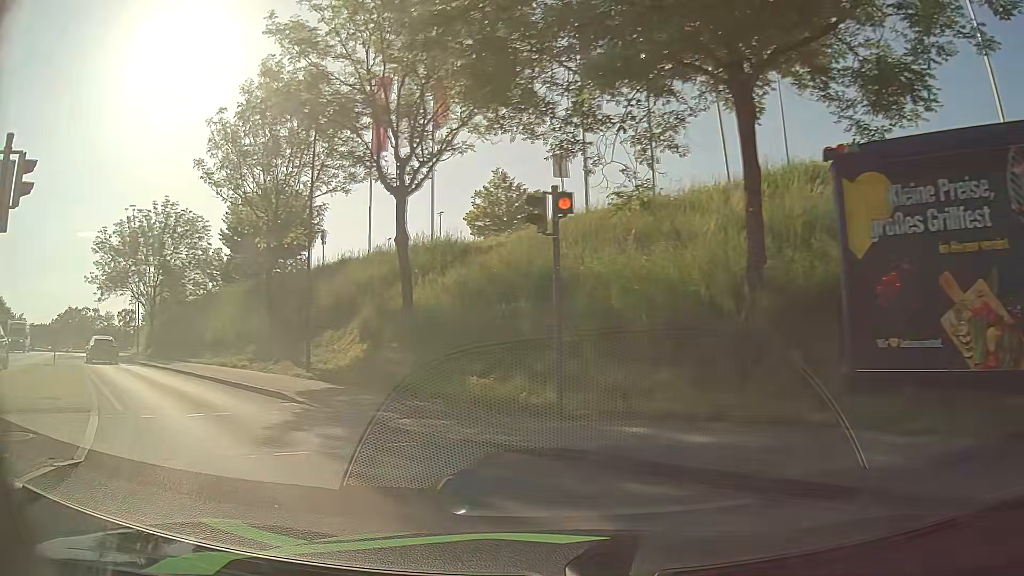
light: Day
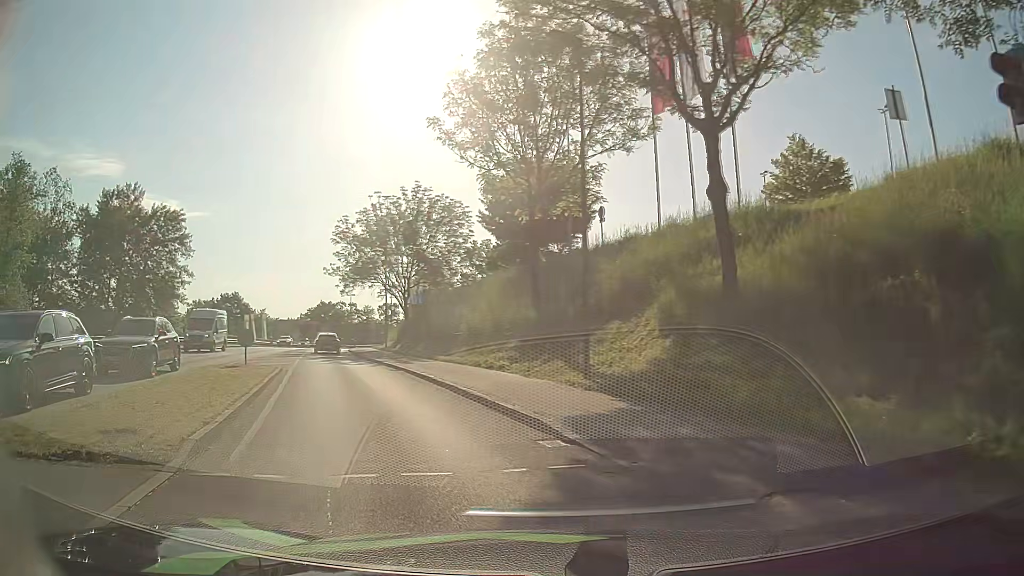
(-1.2, +5.5) m; -24°
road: tertiary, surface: asphalt
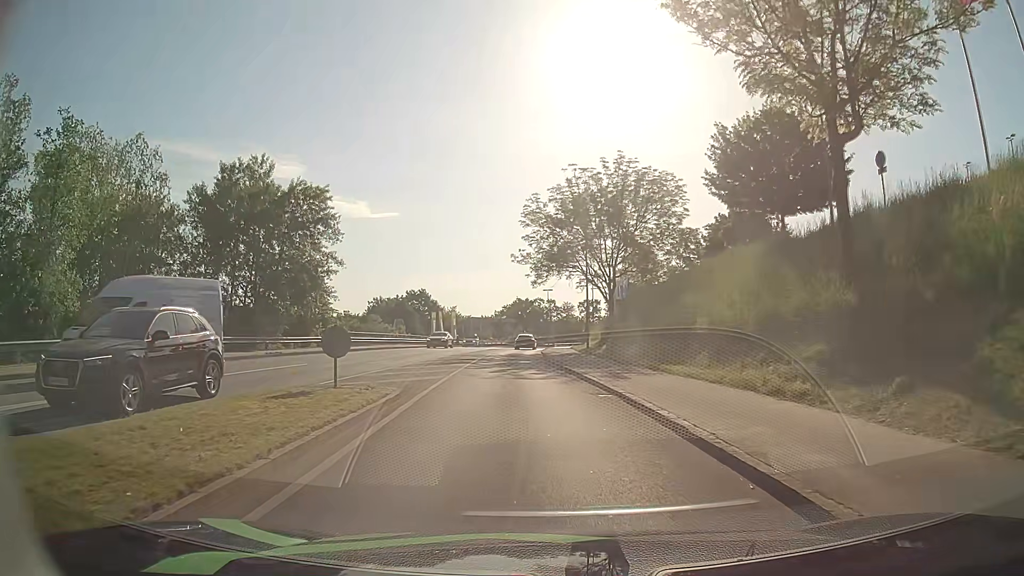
(-1.8, +9.8) m; -16°
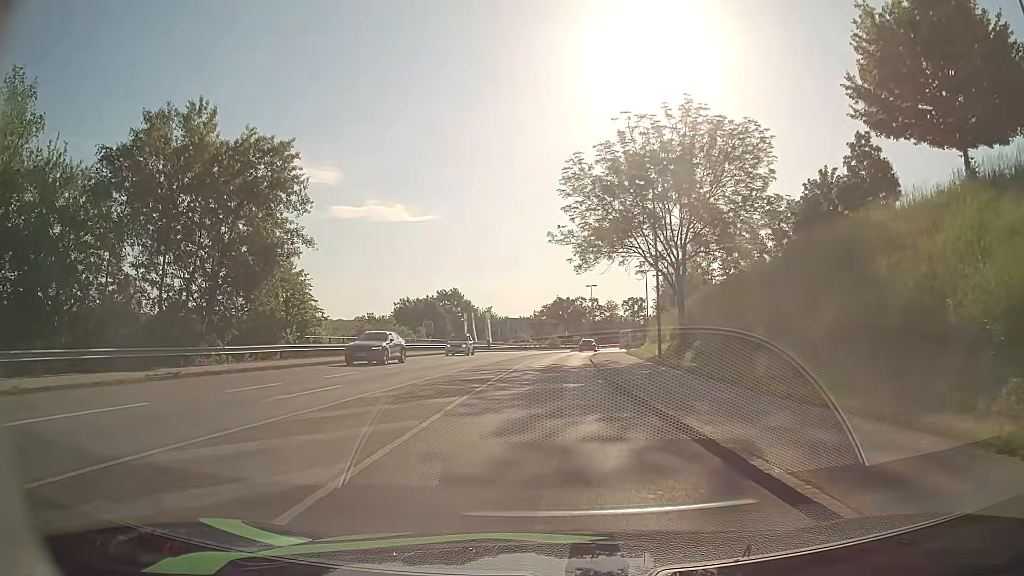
(-0.8, +12.9) m; -5°
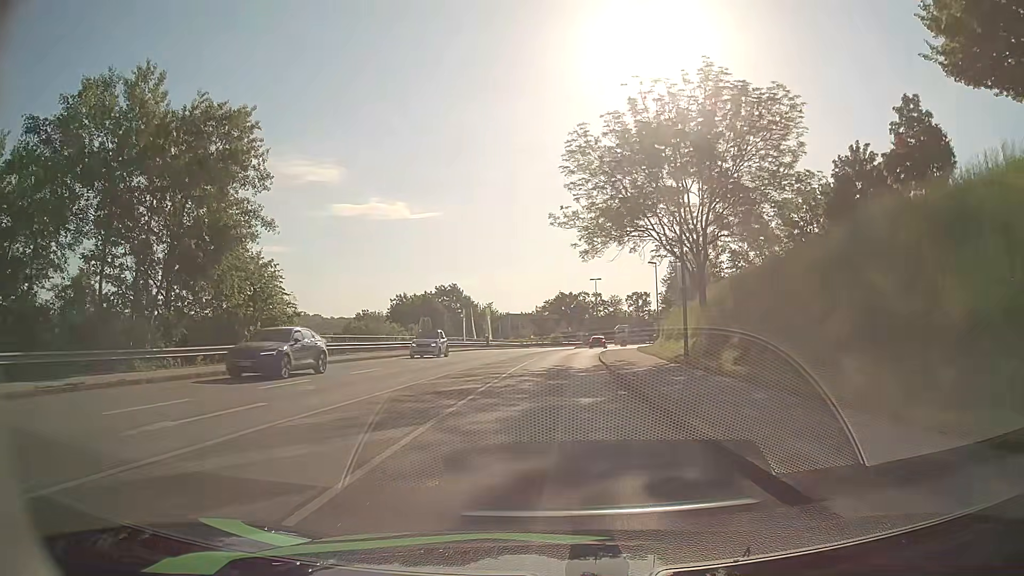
(0.0, +5.1) m; 0°
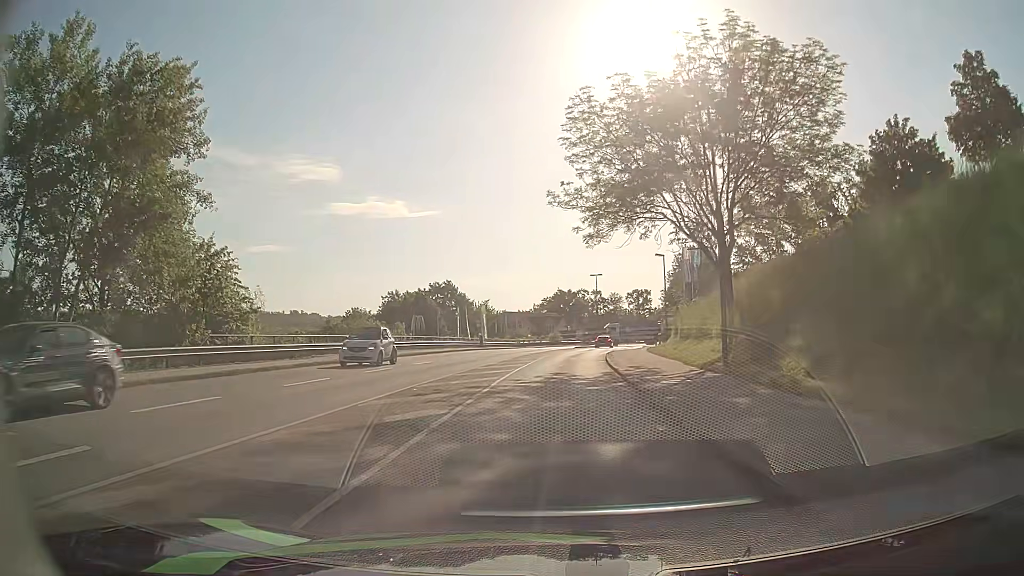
(0.0, +5.5) m; 0°
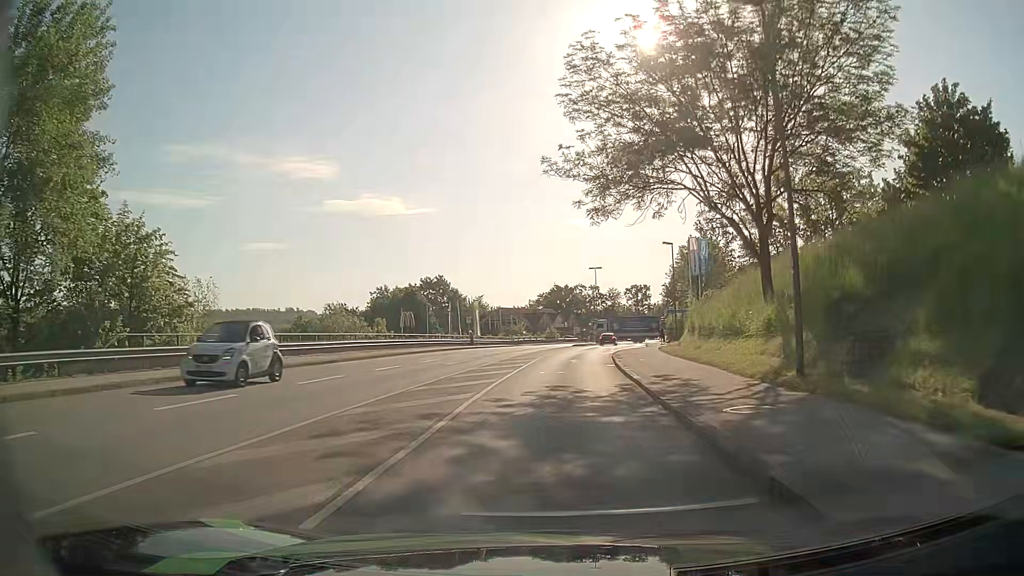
(0.0, +5.9) m; -1°
